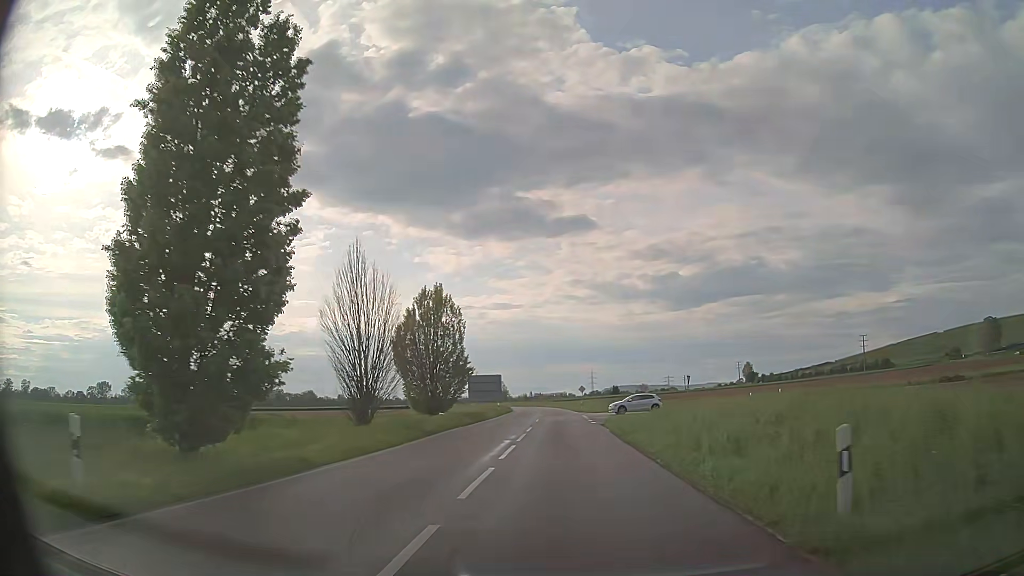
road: tertiary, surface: asphalt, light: Day
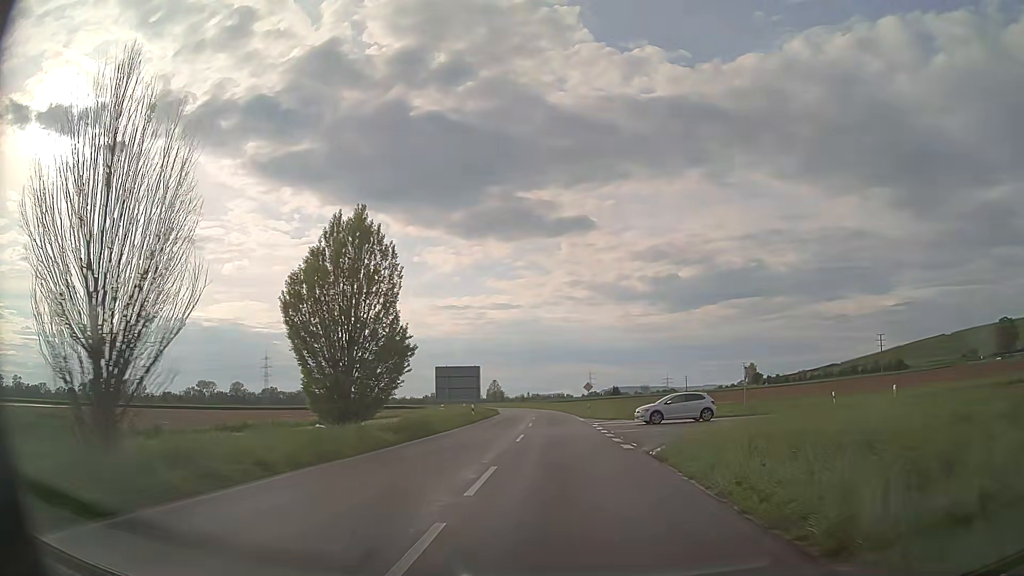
(0.0, +18.0) m; 0°
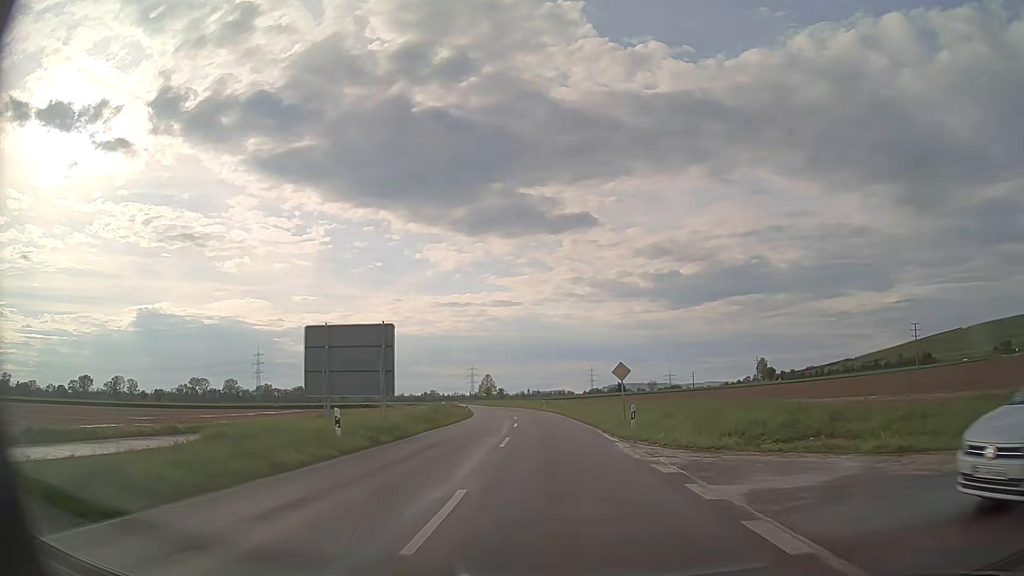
(-0.1, +27.8) m; -1°
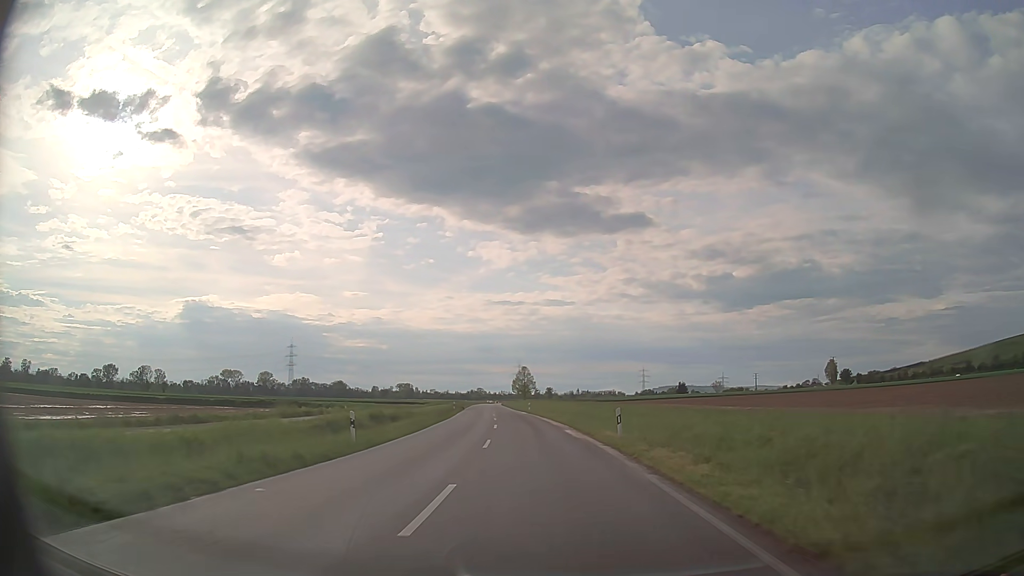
(-1.1, +47.9) m; -4°
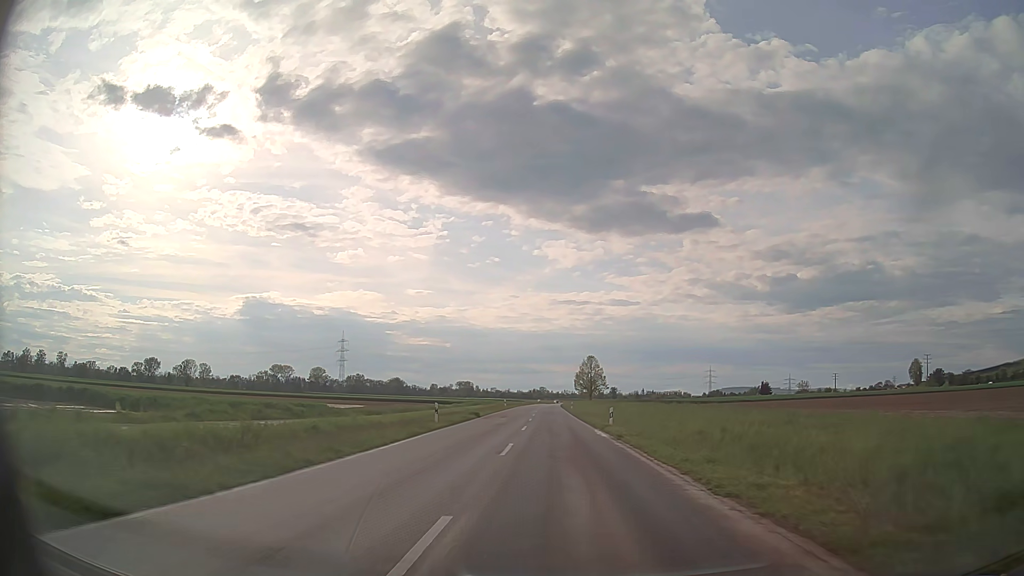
(-2.2, +39.8) m; -5°
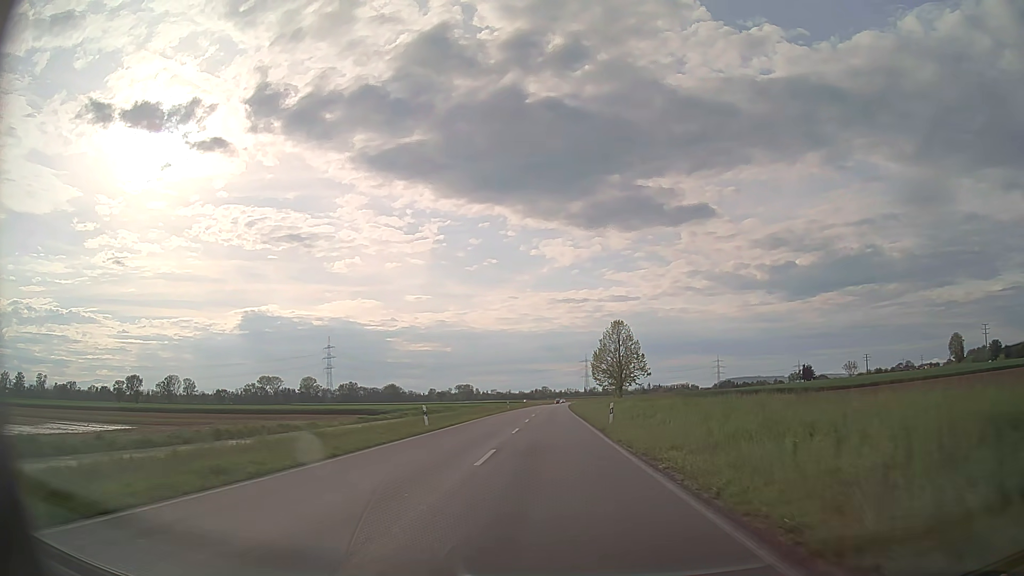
(-0.1, +51.6) m; 0°
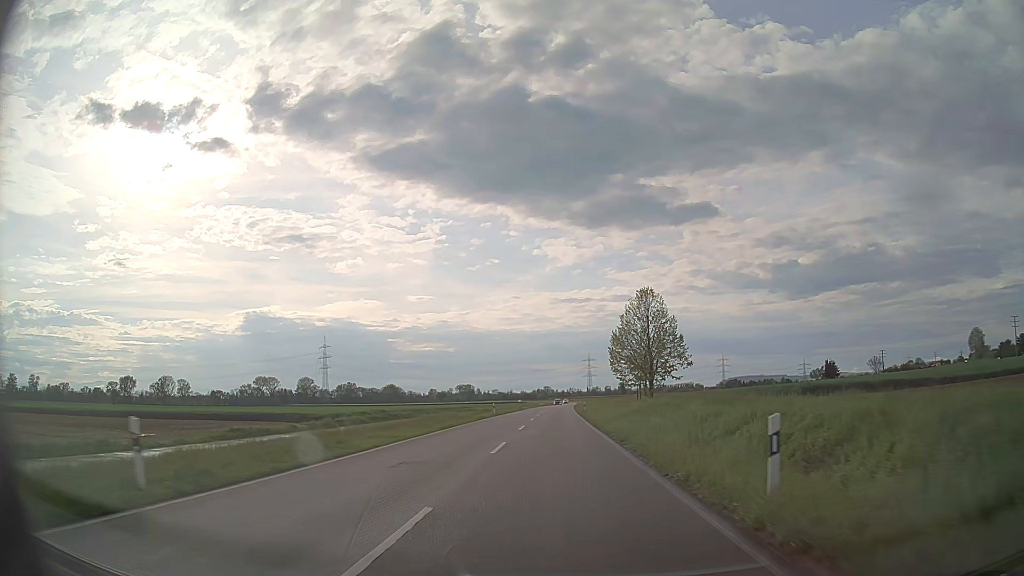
(0.0, +21.1) m; 0°
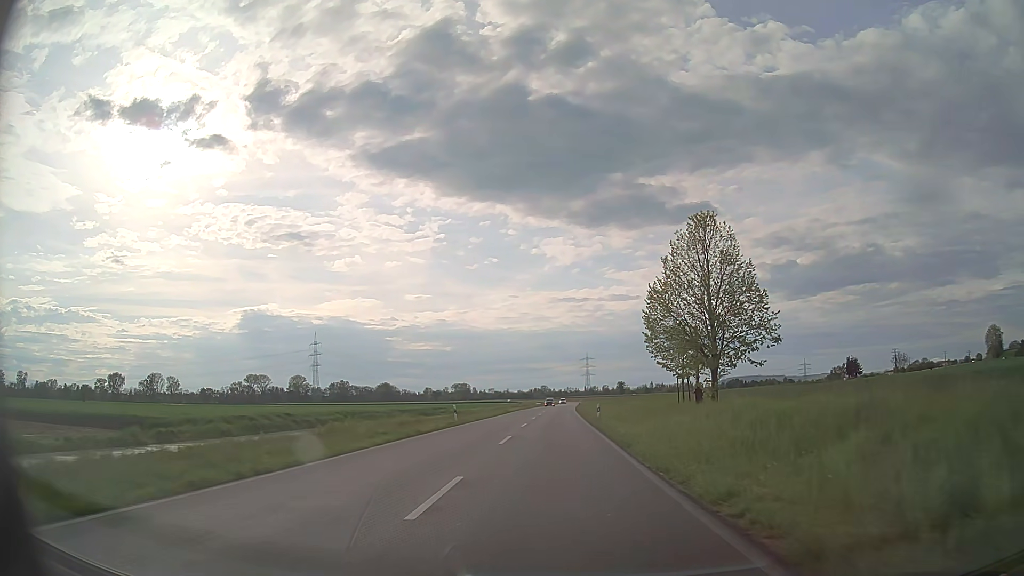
(0.0, +21.3) m; 0°
(0, +10) (0, +20) (0, +30) (0, +40) (0, +50) (0, +60) (+1, +70) (+1, +80) (+1, +90) (+1, +100) m
